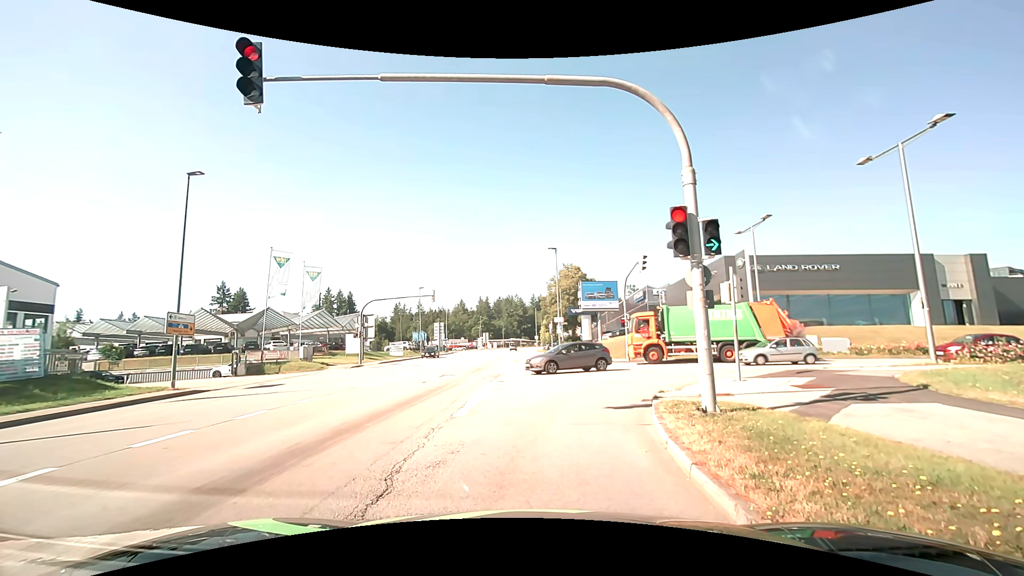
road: tertiary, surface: asphalt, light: Day
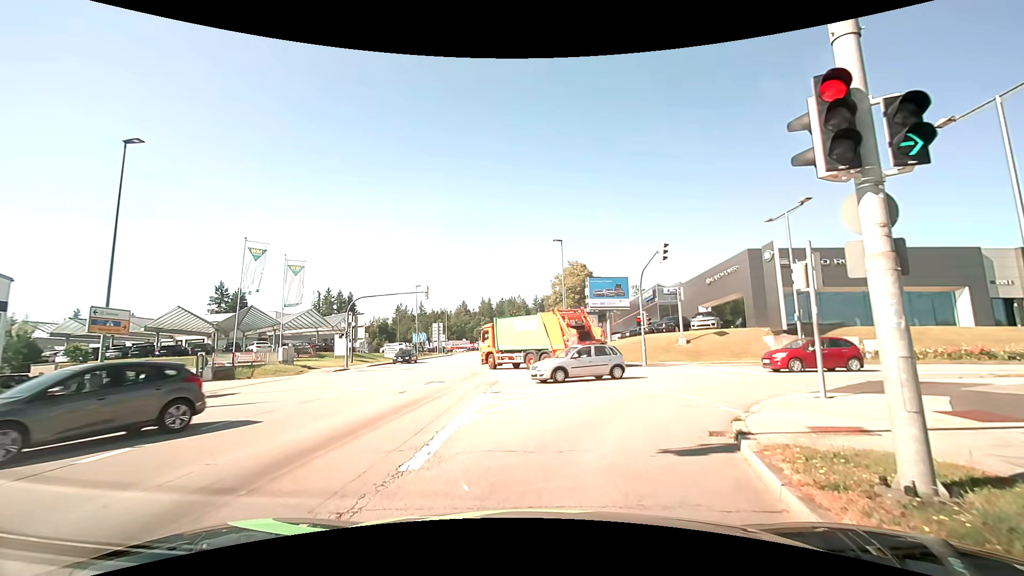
(-0.1, +4.4) m; -1°
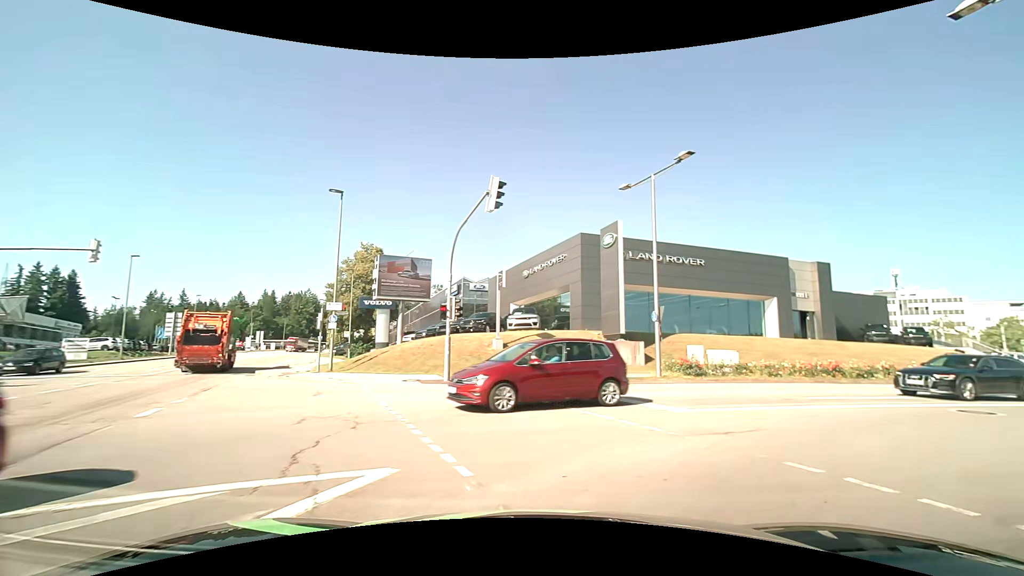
(+1.4, +12.3) m; +21°
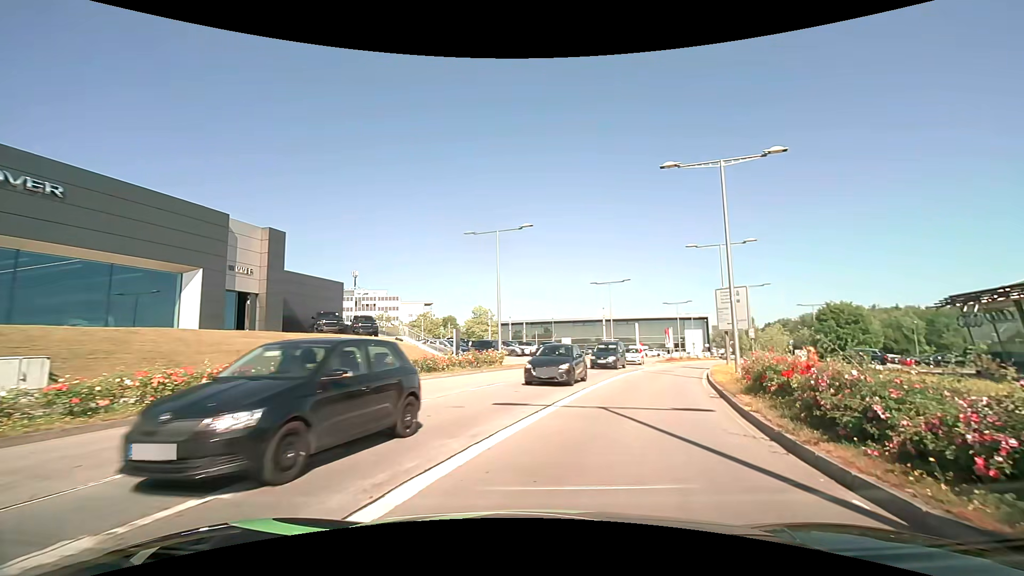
(+6.7, +11.8) m; +56°
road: secondary
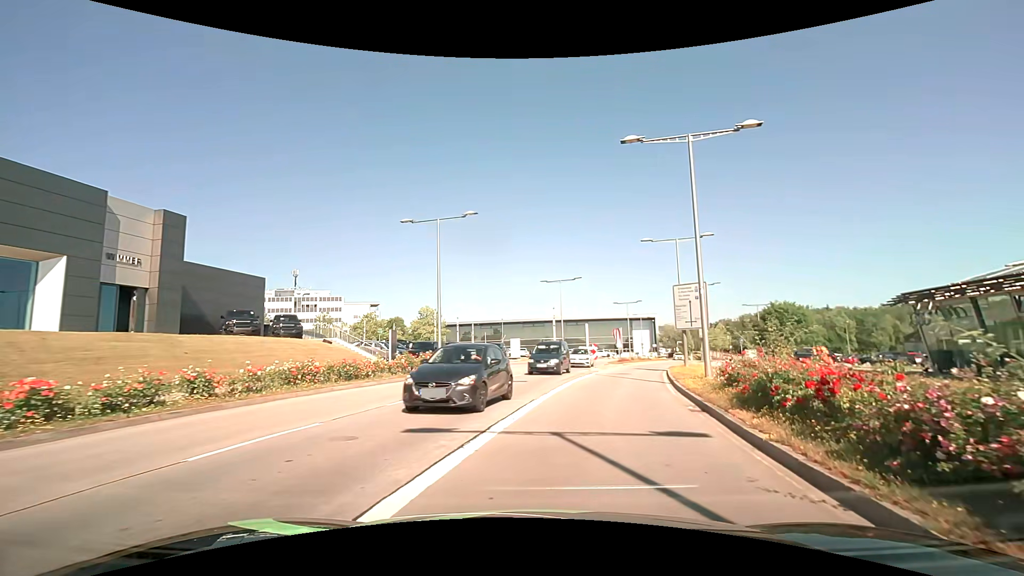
(+0.2, +3.4) m; +5°
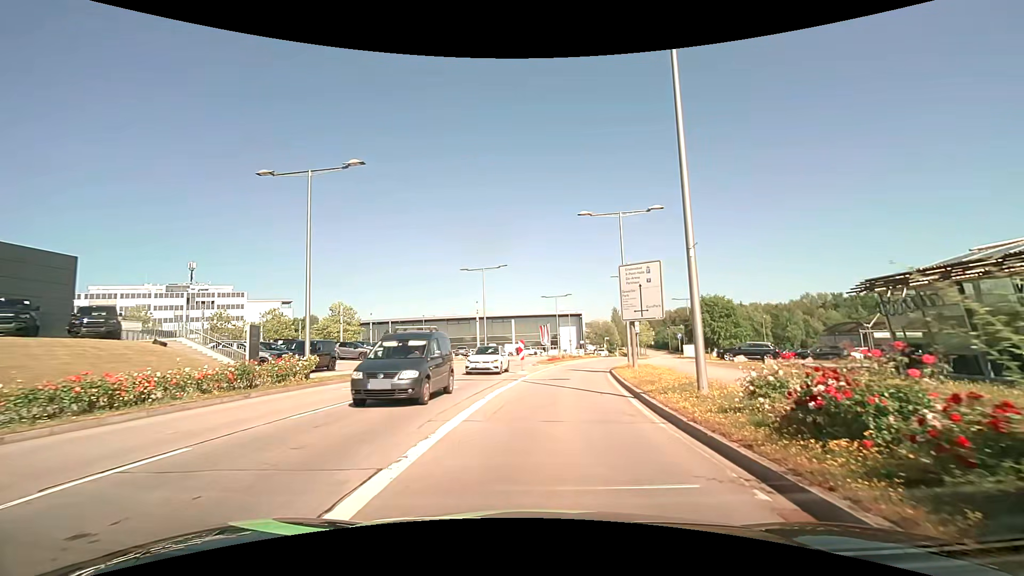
(+0.8, +7.4) m; +9°
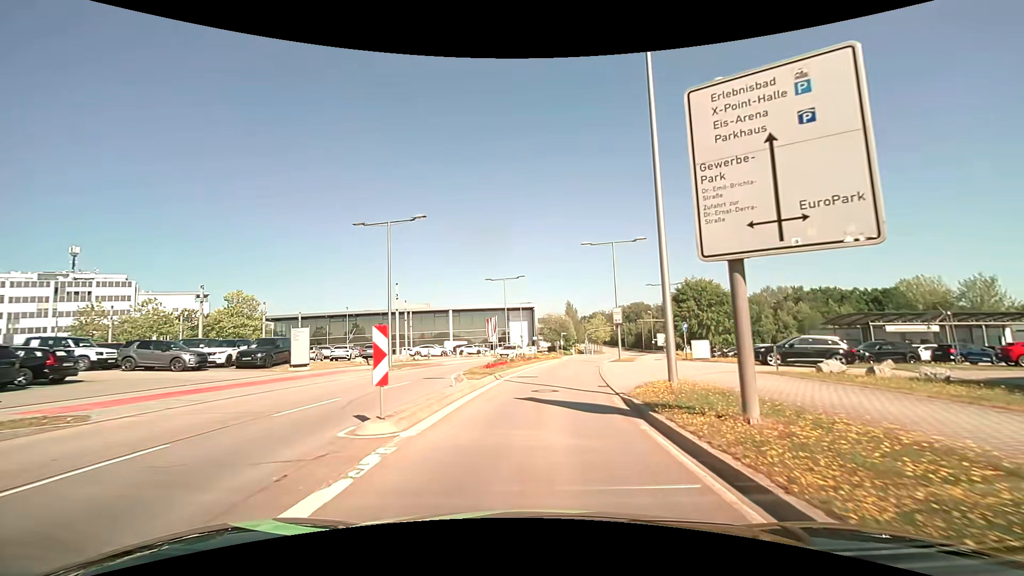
(+1.0, +17.5) m; +6°
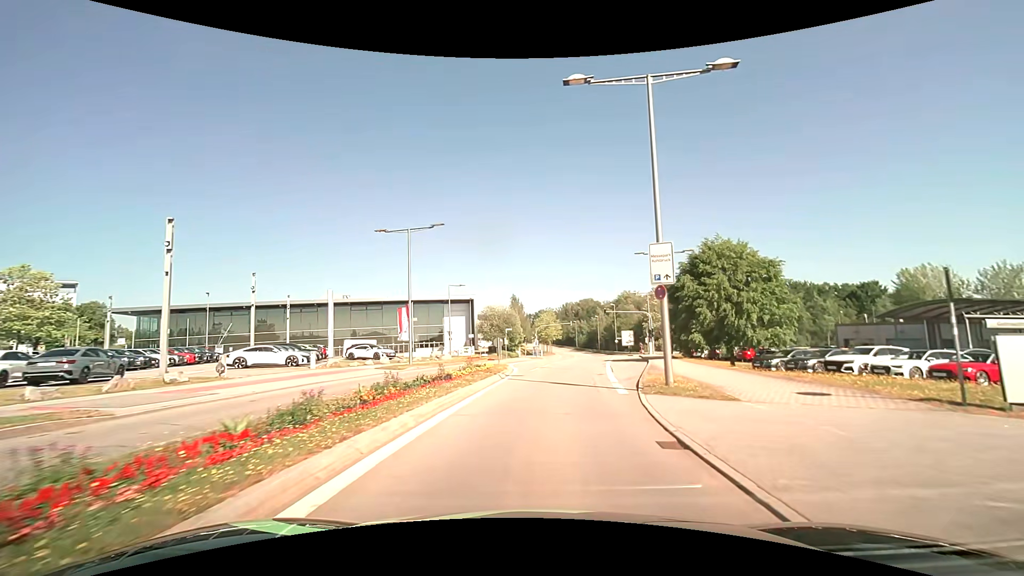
(+1.0, +24.7) m; +6°
(0, +10) (+1, +20) (+2, +30) (+4, +40) (+6, +50) (+8, +59) (+9, +69) (+11, +79) (+12, +89) (+13, +99) m
